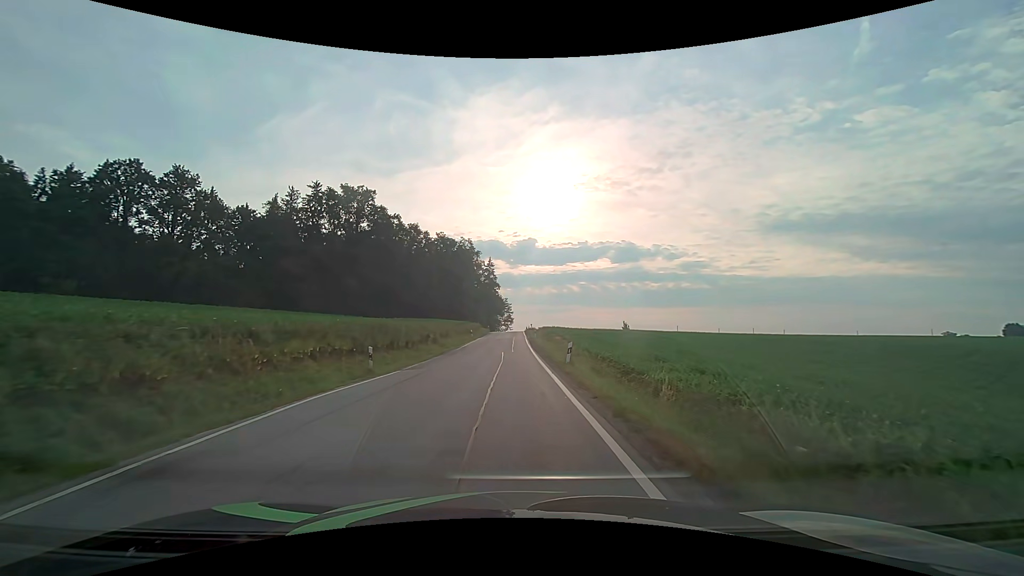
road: secondary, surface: asphalt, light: Day
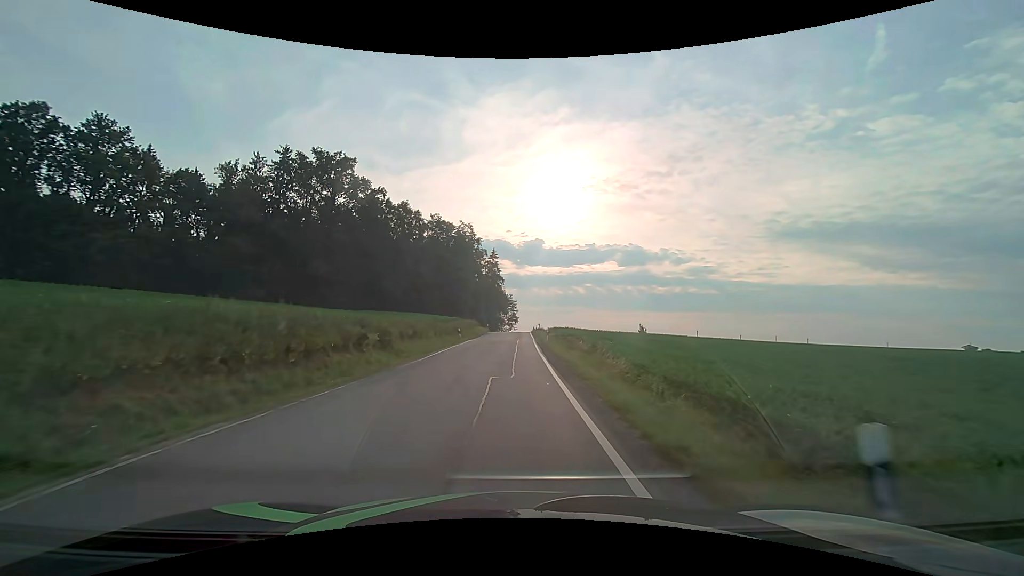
(-0.1, +16.1) m; -1°
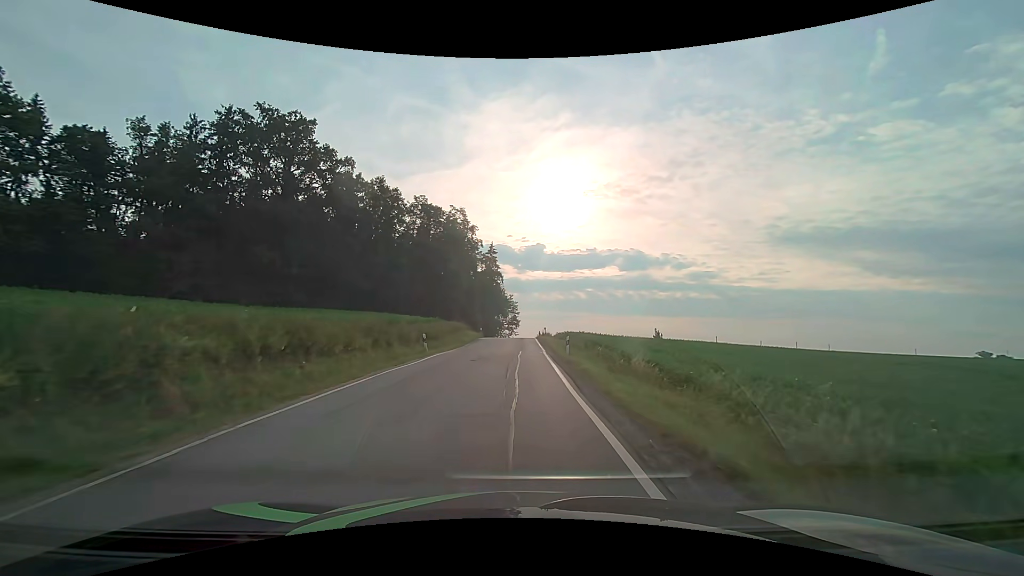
(0.0, +16.2) m; 0°
